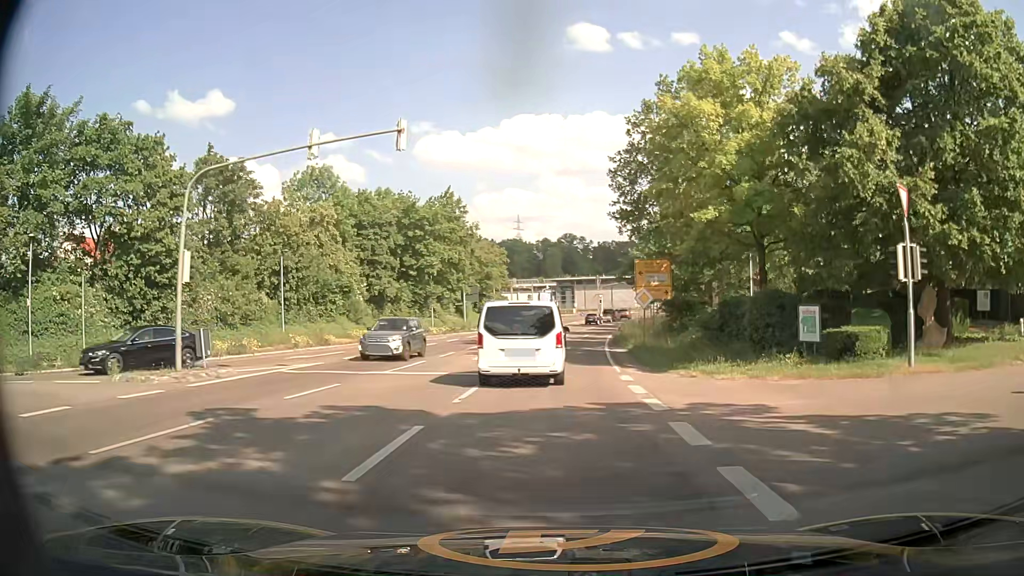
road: secondary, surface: asphalt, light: Day
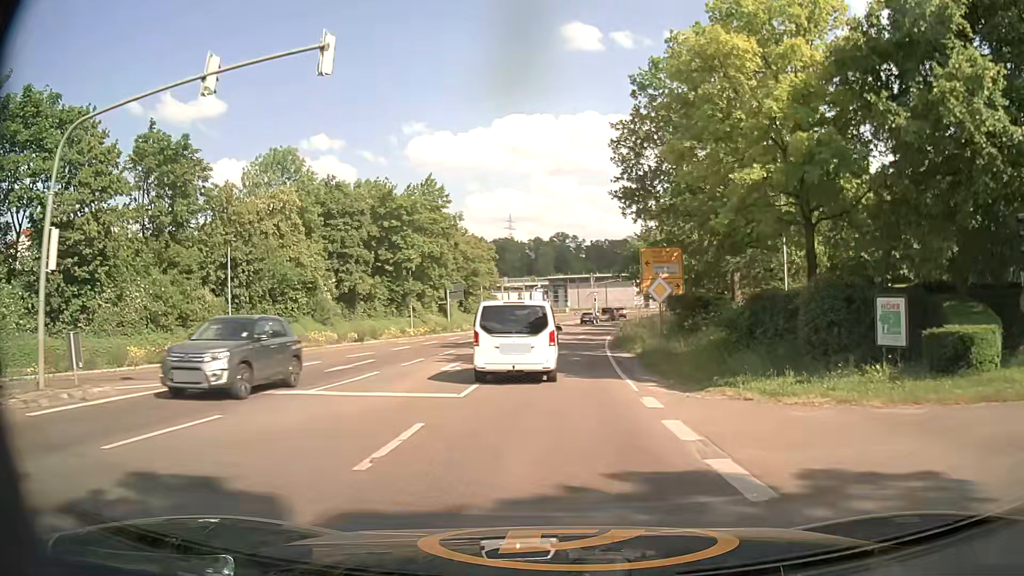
(+0.1, +5.7) m; +1°
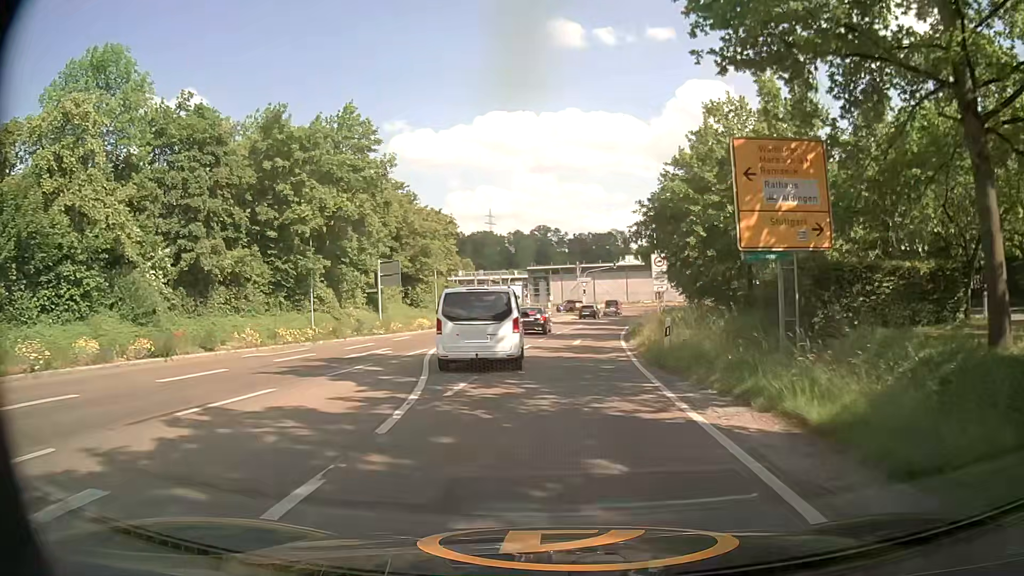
(+0.1, +19.0) m; +1°
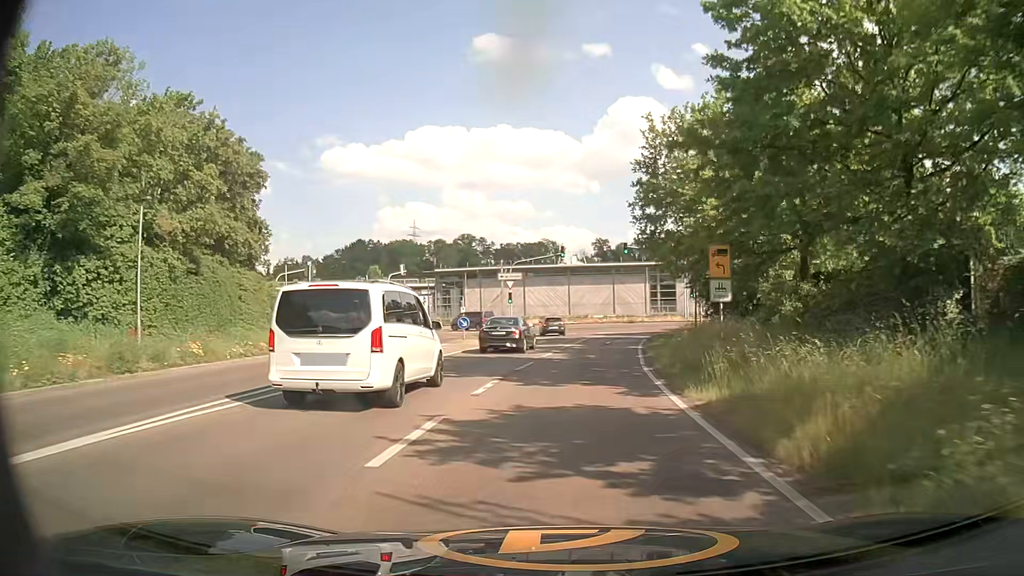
(+1.6, +34.7) m; +6°
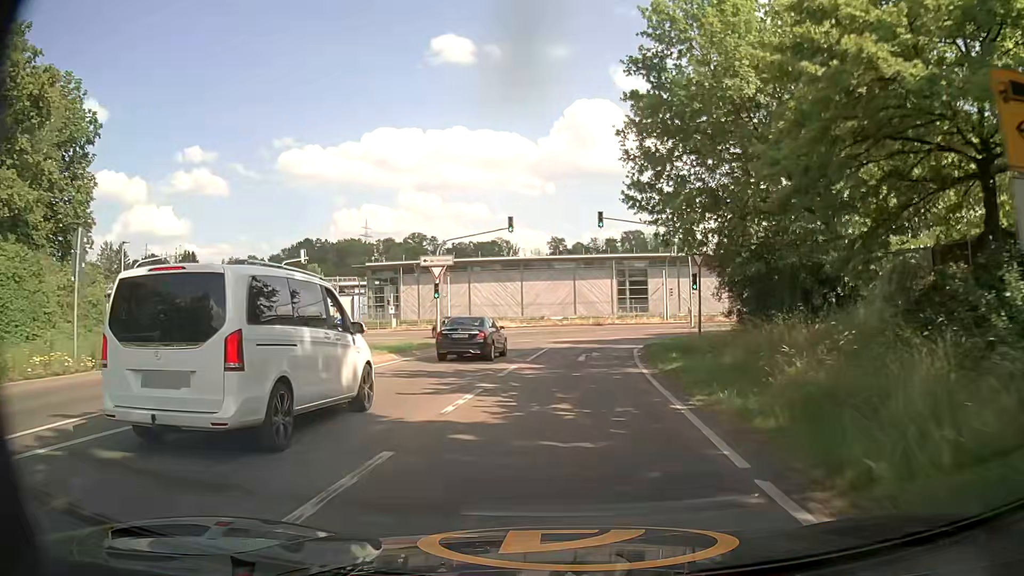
(+0.4, +14.3) m; +4°
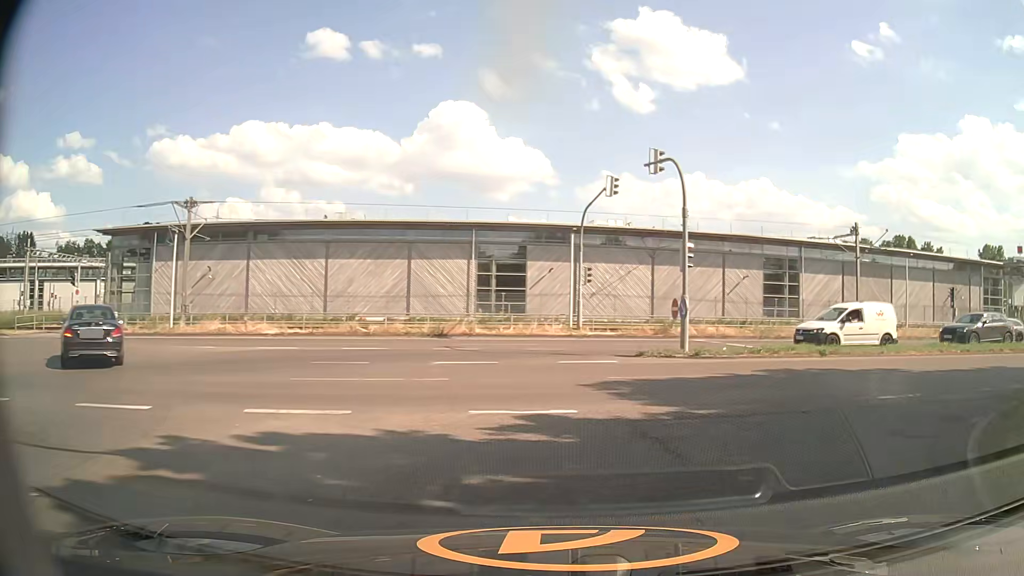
(+2.0, +30.0) m; +11°
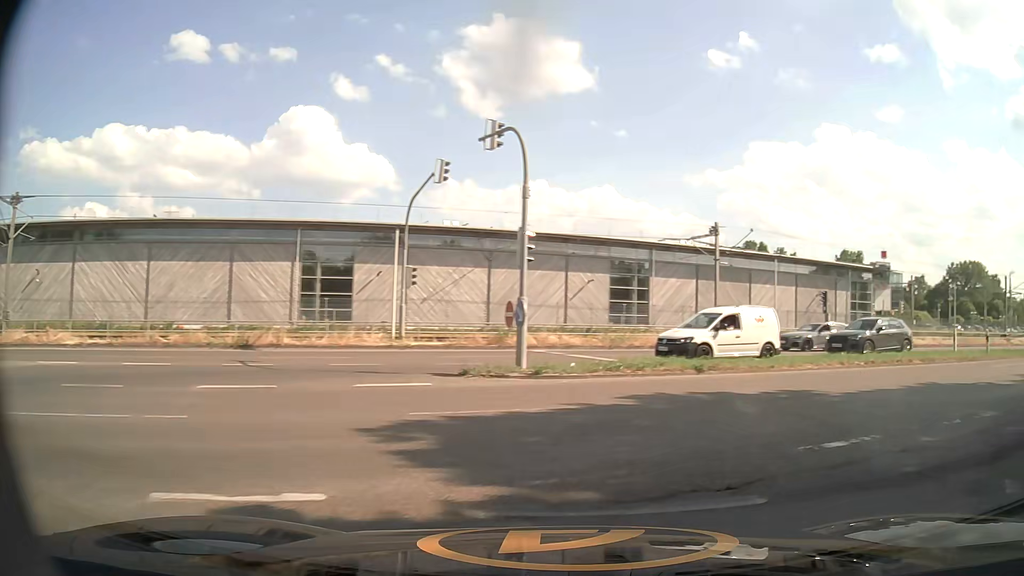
(+0.4, +4.0) m; +14°
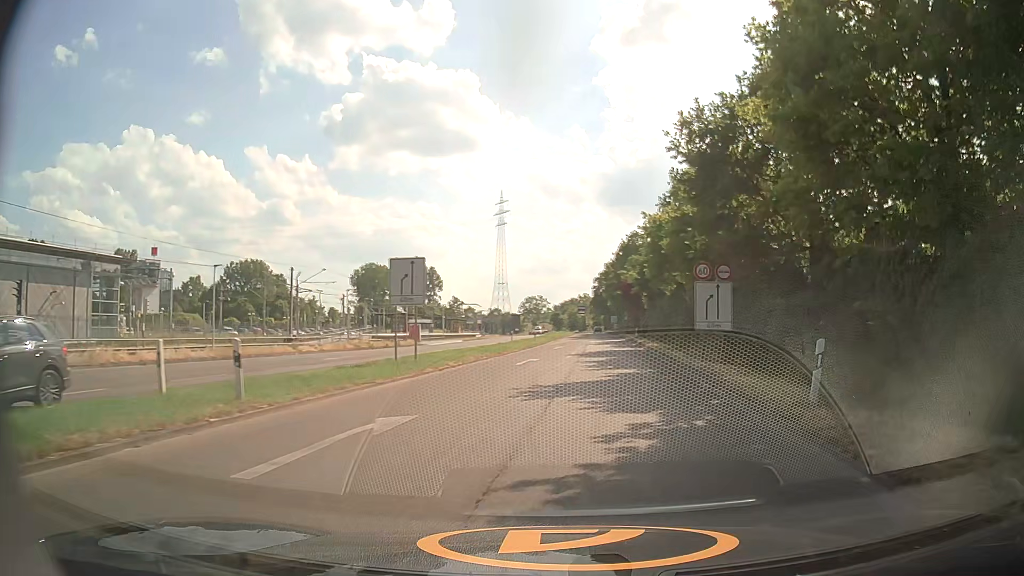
(+9.1, +13.7) m; +62°
